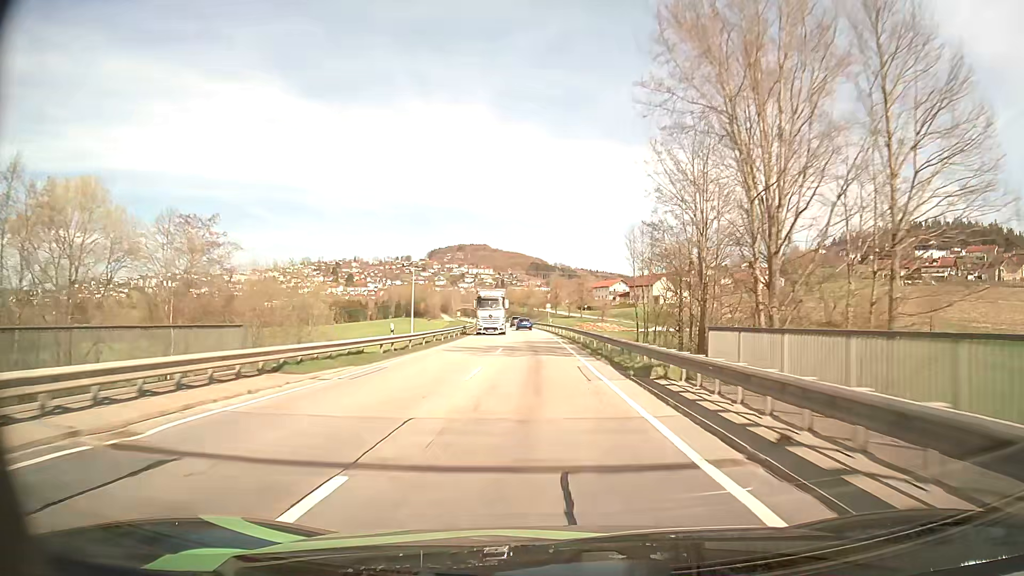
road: secondary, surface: asphalt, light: Day
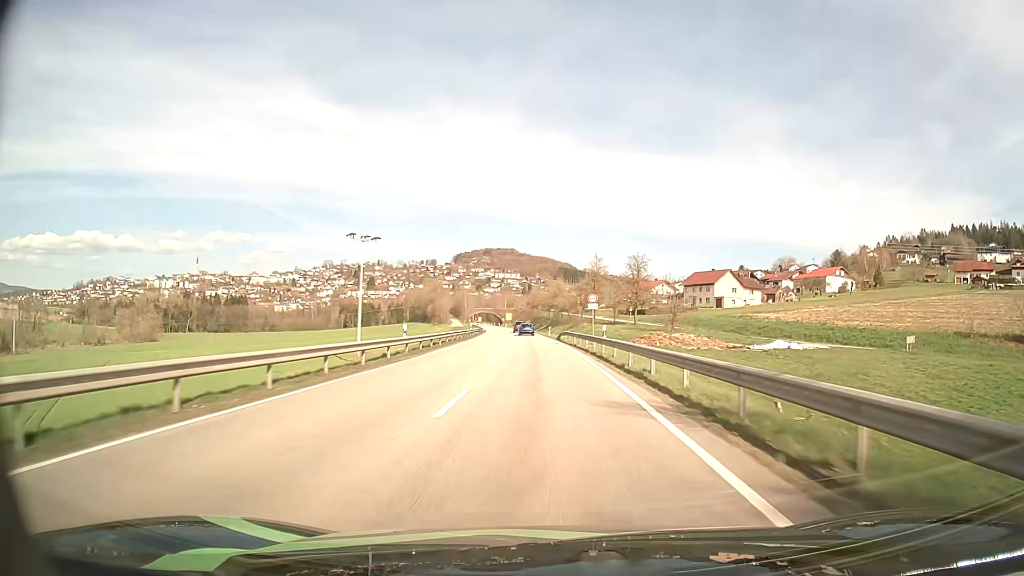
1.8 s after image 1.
(-0.8, +42.9) m; -2°
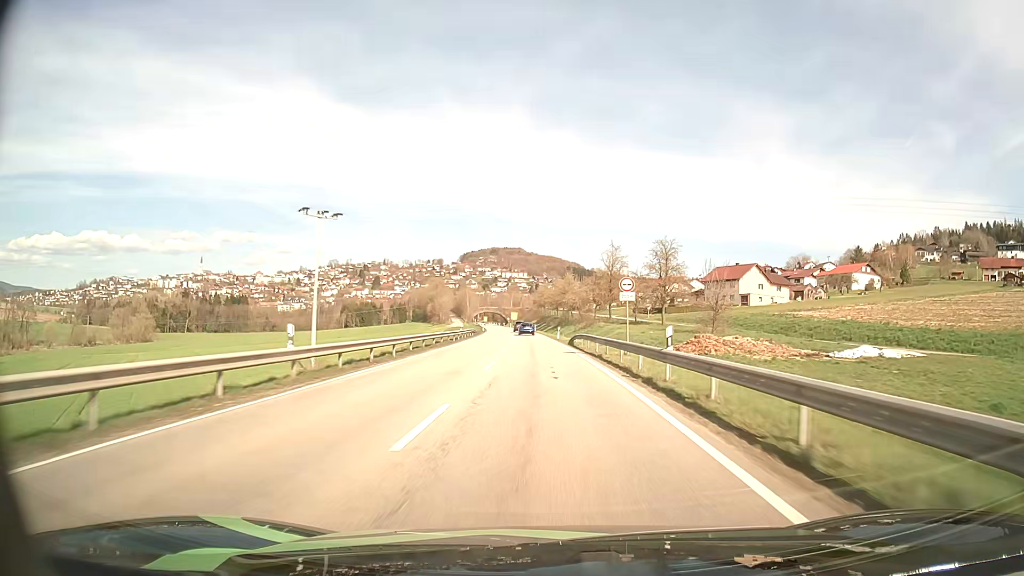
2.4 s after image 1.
(-0.1, +14.6) m; -1°
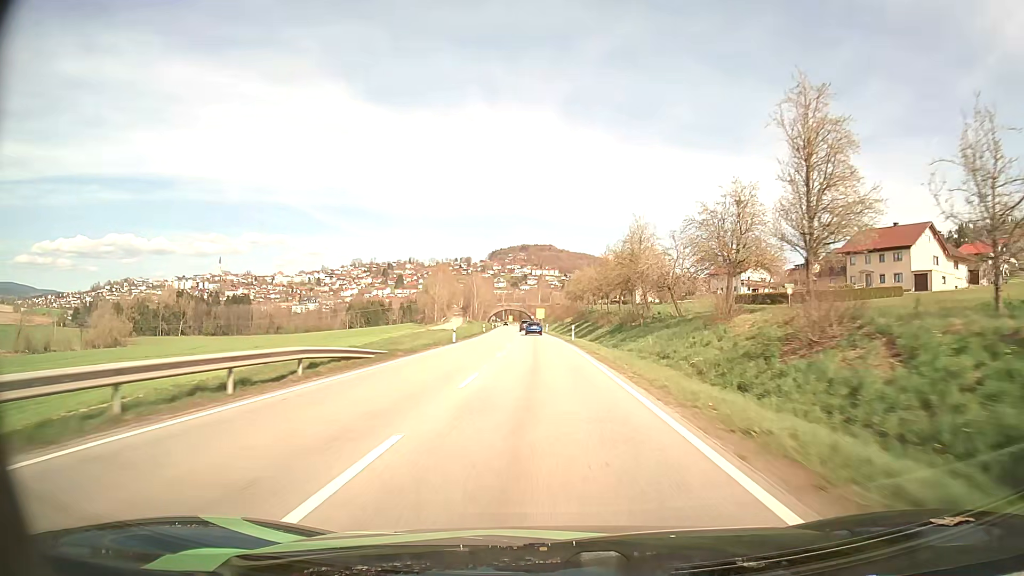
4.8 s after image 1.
(-1.3, +59.7) m; -3°
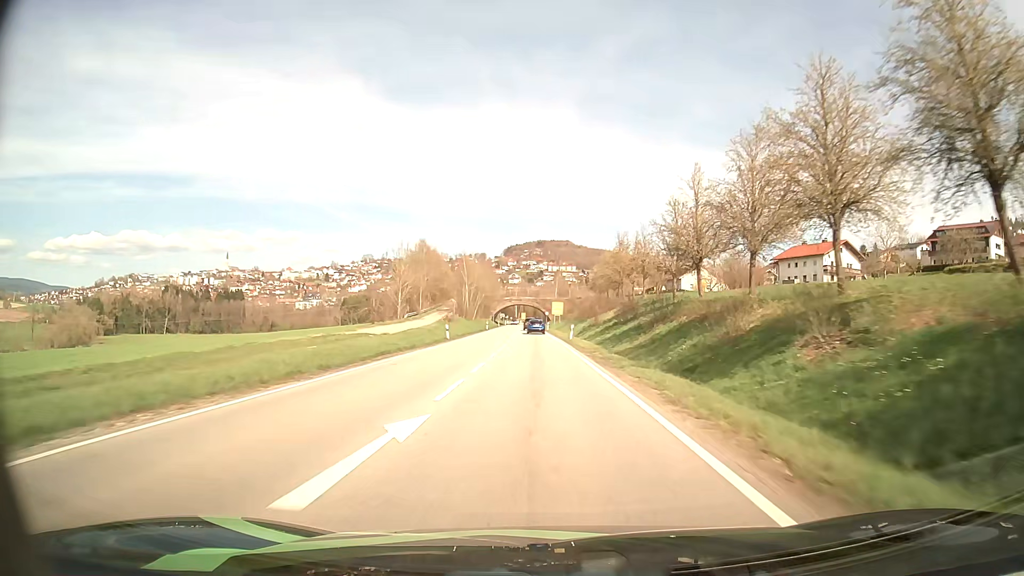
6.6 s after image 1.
(-0.6, +45.1) m; -1°
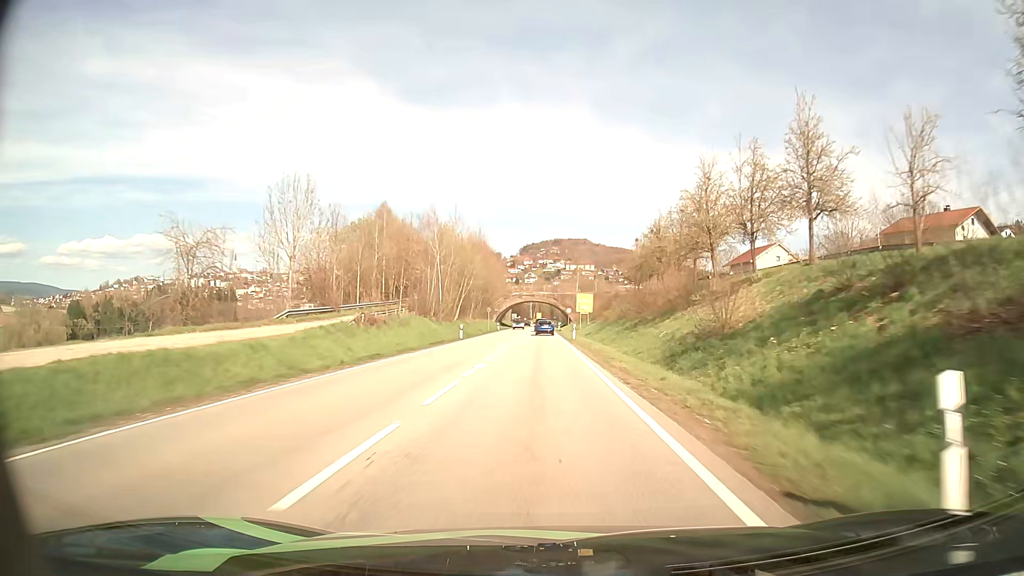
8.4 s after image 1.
(-0.6, +42.7) m; -2°
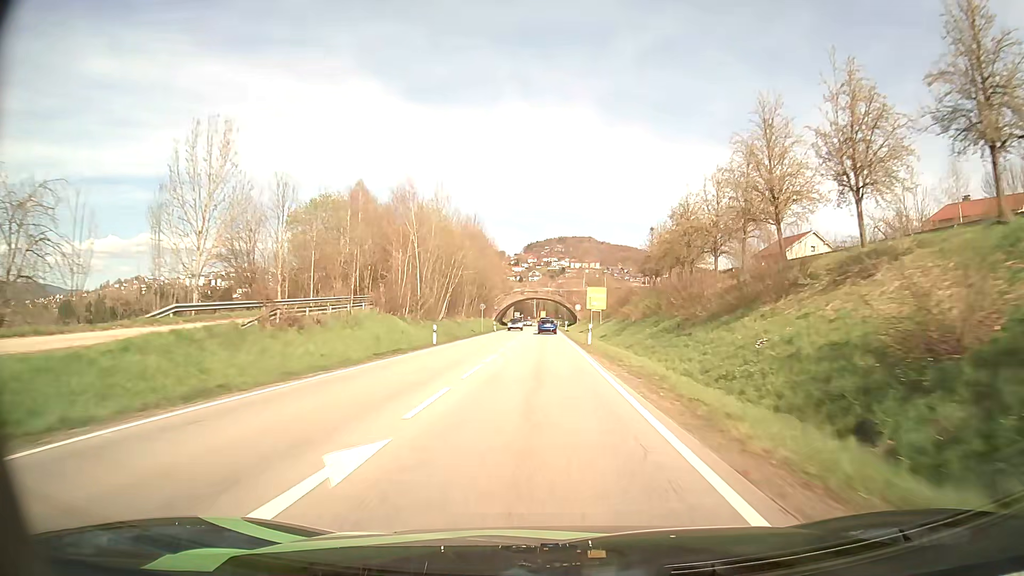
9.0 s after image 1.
(0.0, +13.6) m; -1°
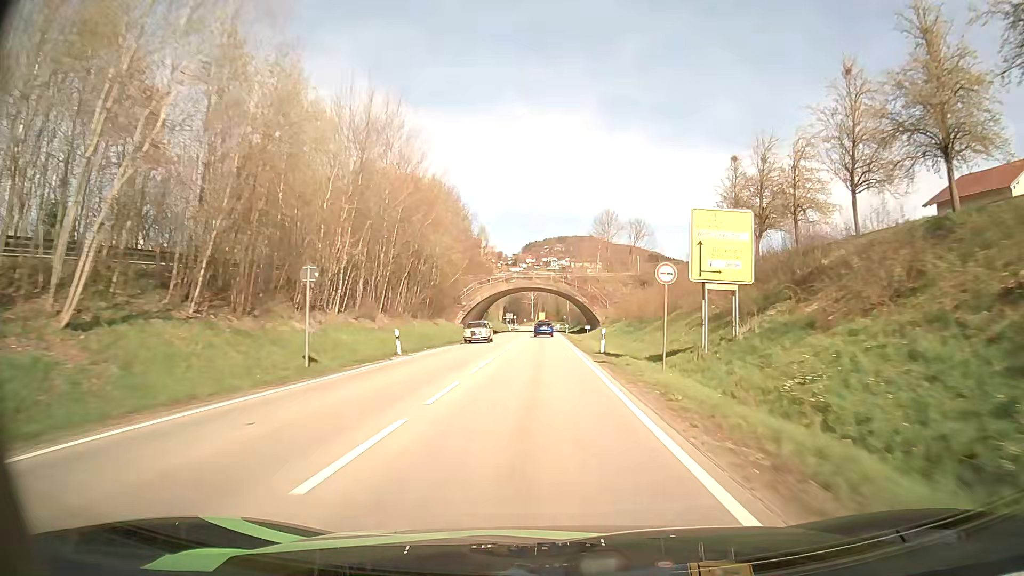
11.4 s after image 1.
(0.0, +52.3) m; 0°
(0, +10) (0, +20) (0, +30) (0, +40) (0, +50) (0, +60) (0, +70) (0, +80) (0, +90) (-1, +100) m
